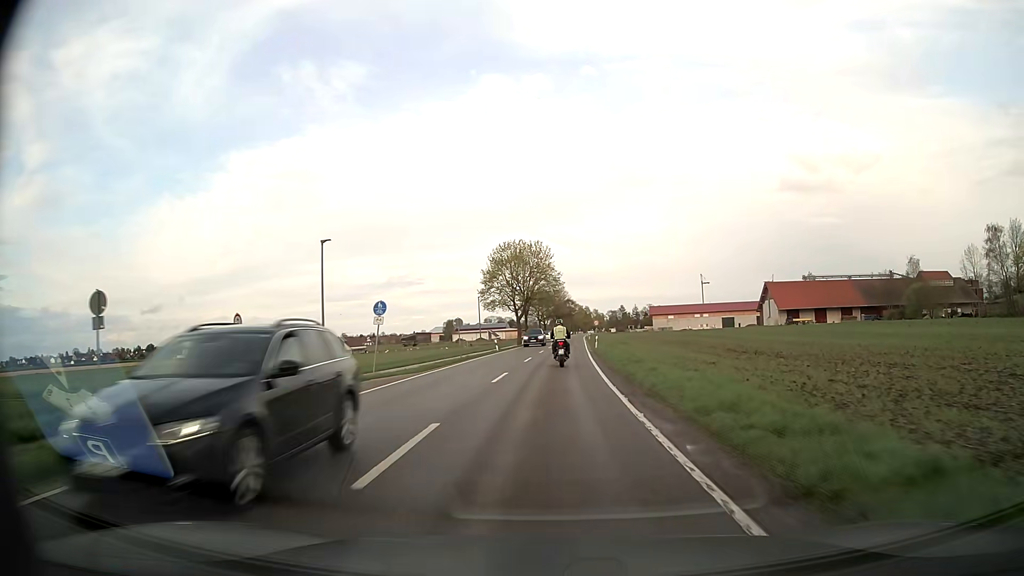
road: secondary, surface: asphalt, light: Day
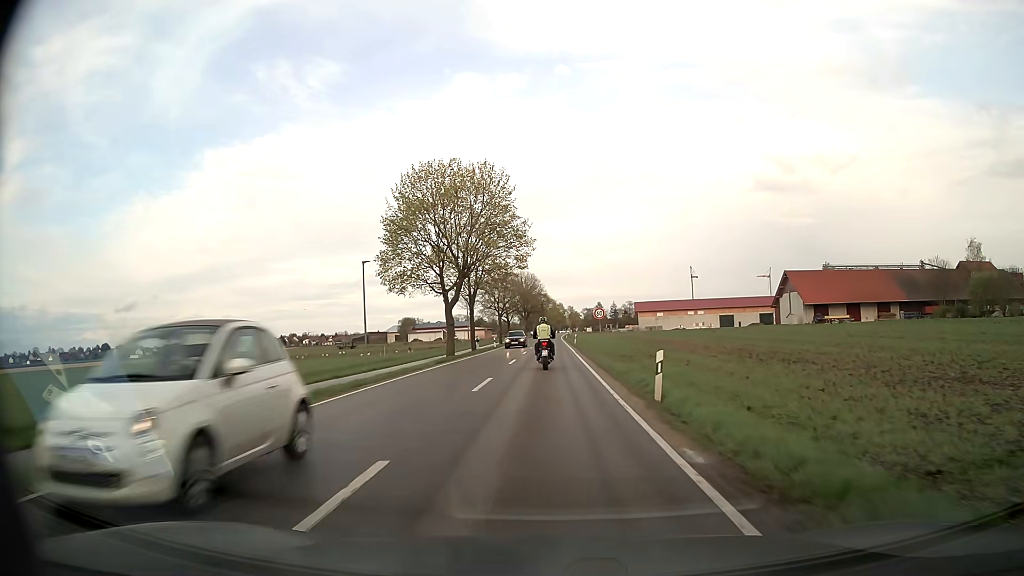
(+0.9, +38.9) m; +2°
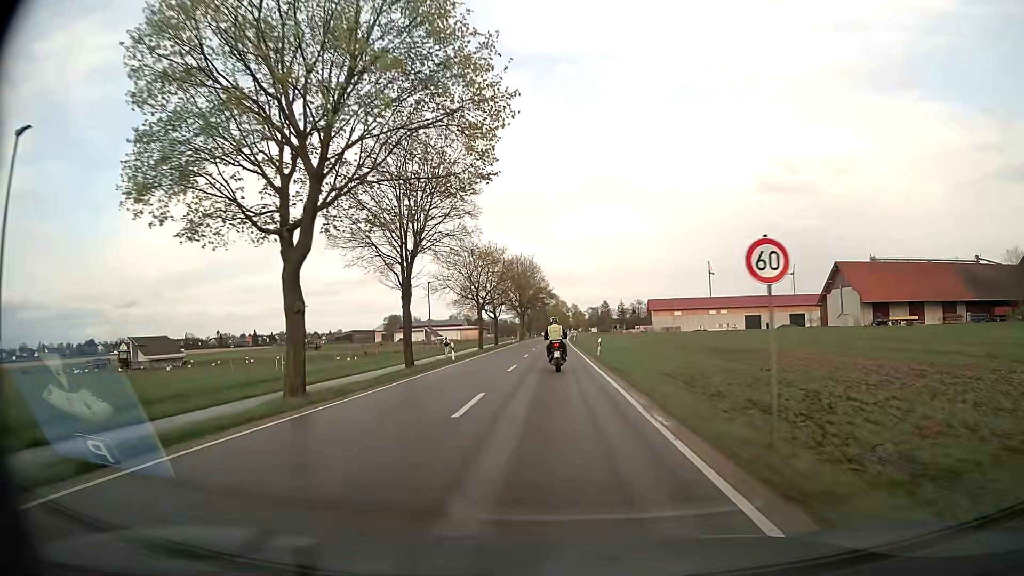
(0.0, +28.4) m; 0°
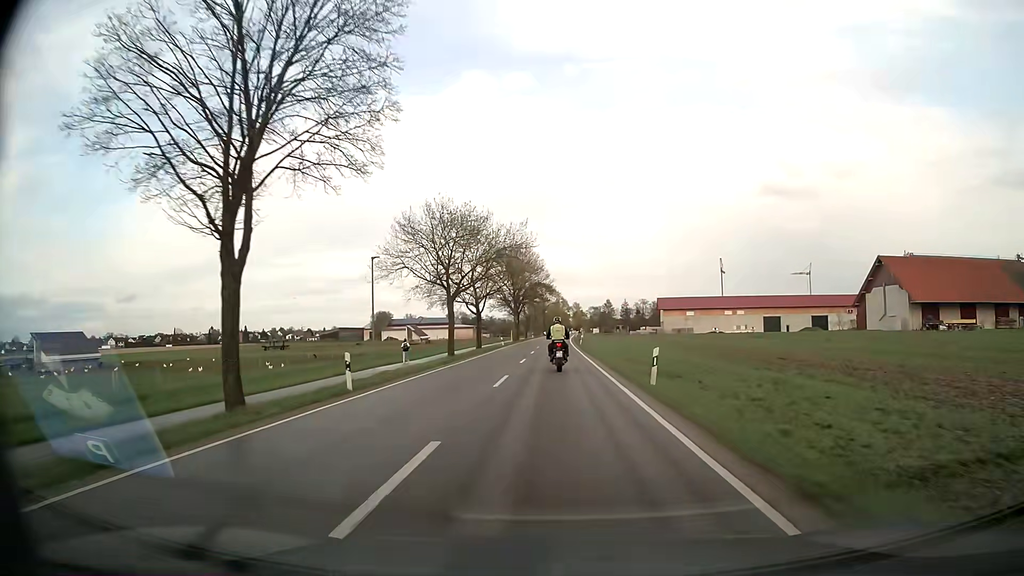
(0.0, +18.4) m; 0°
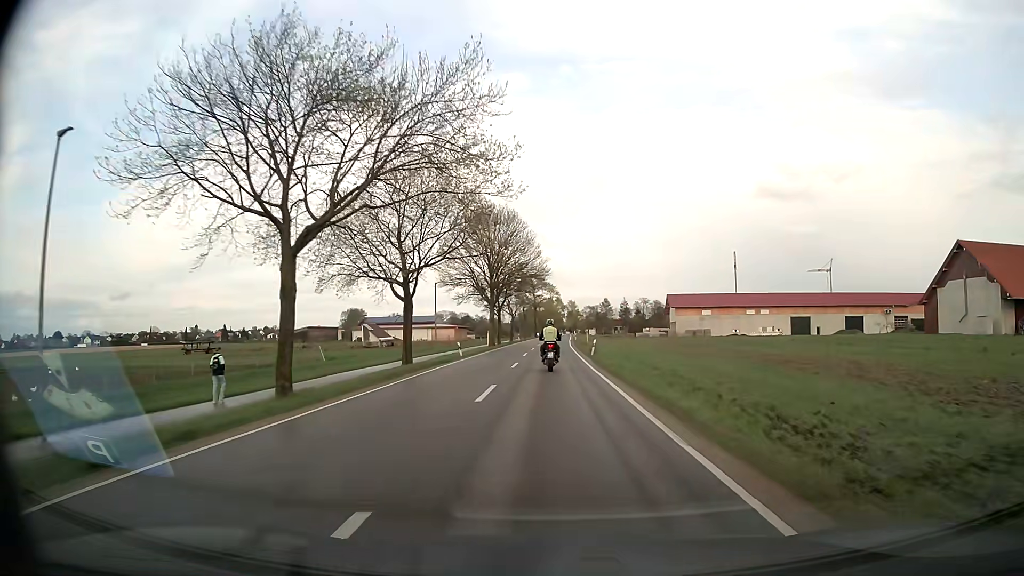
(+0.1, +27.3) m; 0°
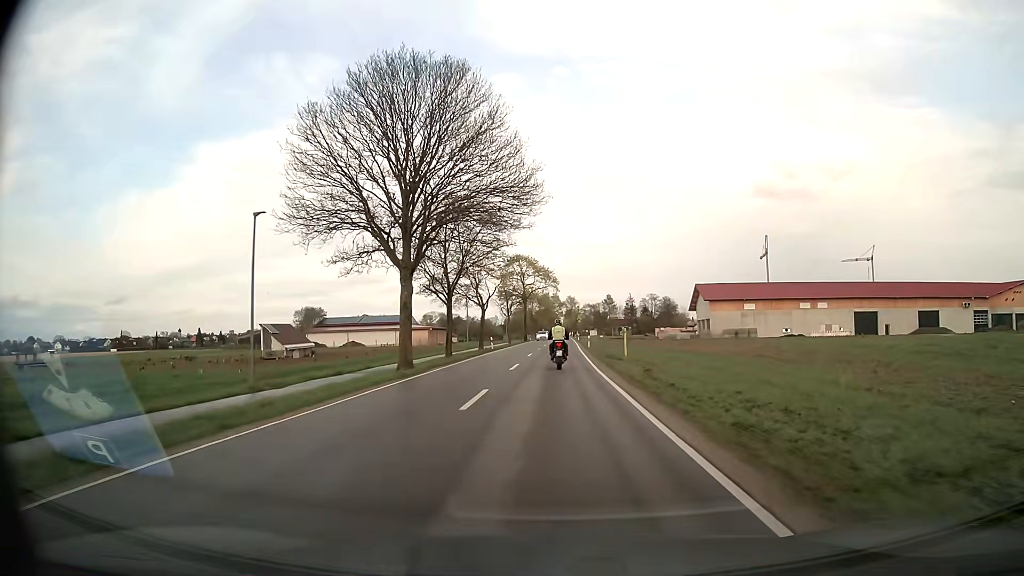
(+0.2, +37.6) m; 0°
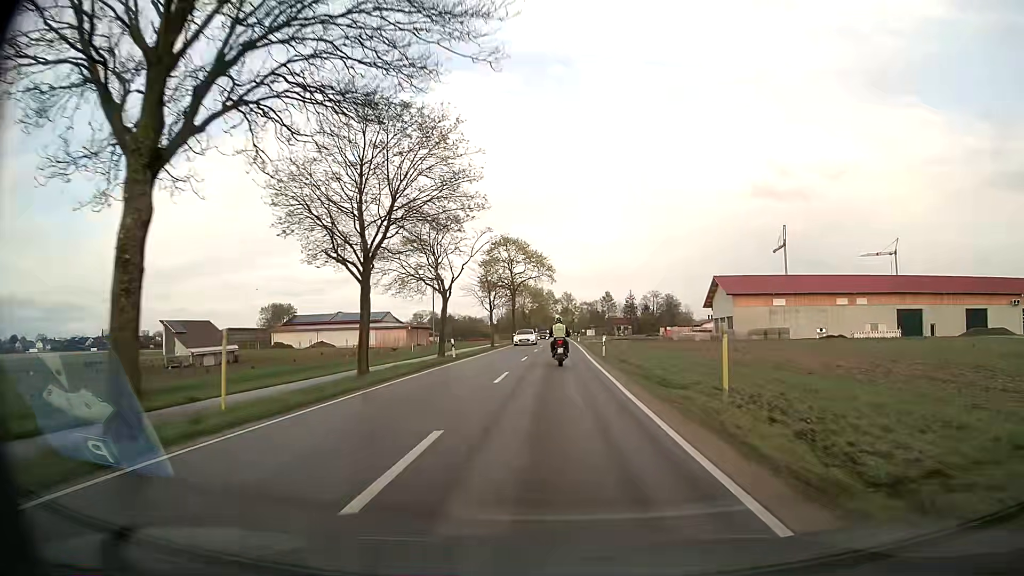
(+0.1, +18.8) m; +1°
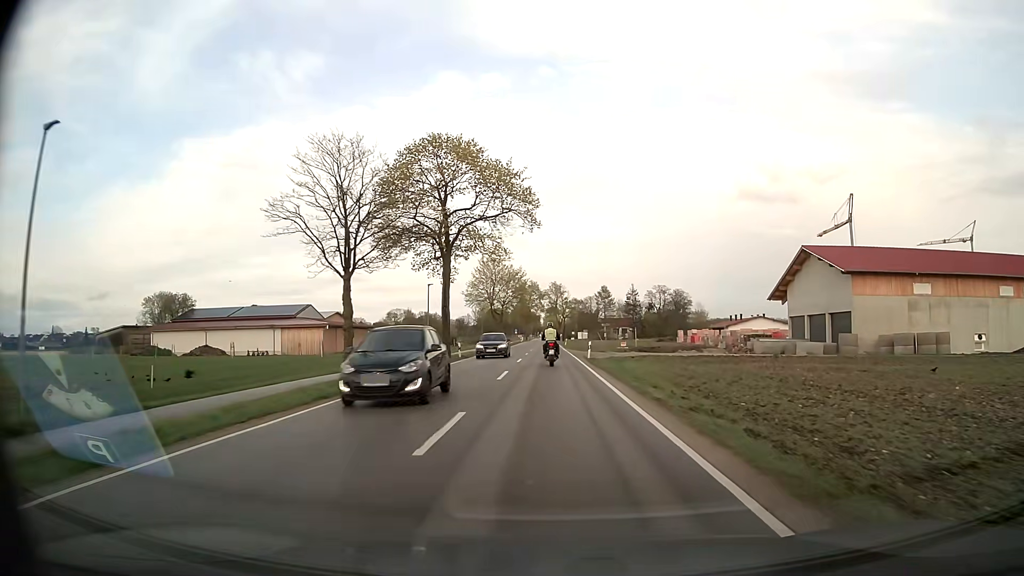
(+0.6, +45.7) m; +1°
(0, +10) (0, +20) (0, +30) (0, +40) (0, +50) (0, +60) (0, +70) (0, +80) (0, +90) (0, +100) m
